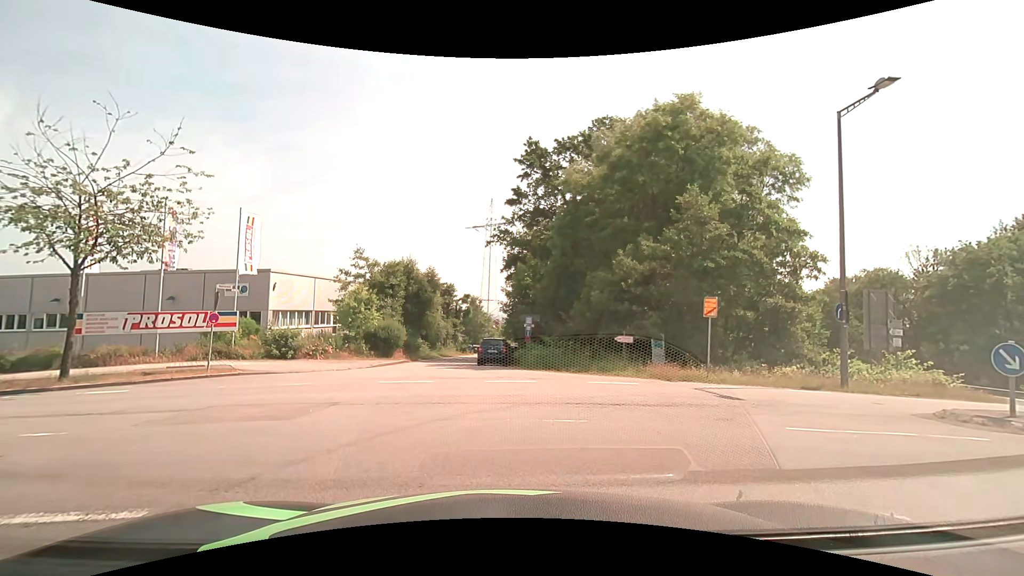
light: Day
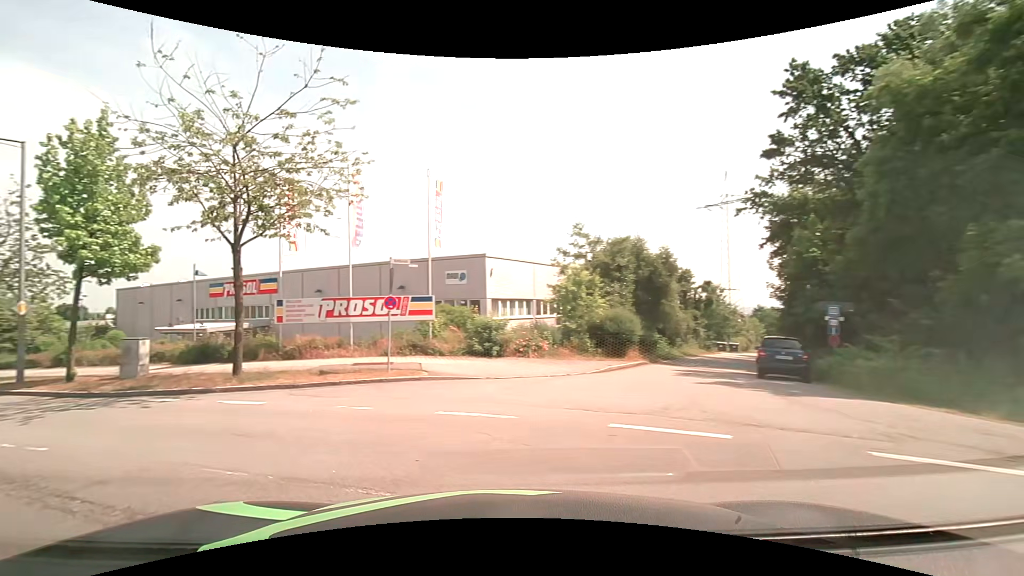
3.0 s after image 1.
(-0.9, +8.1) m; -24°
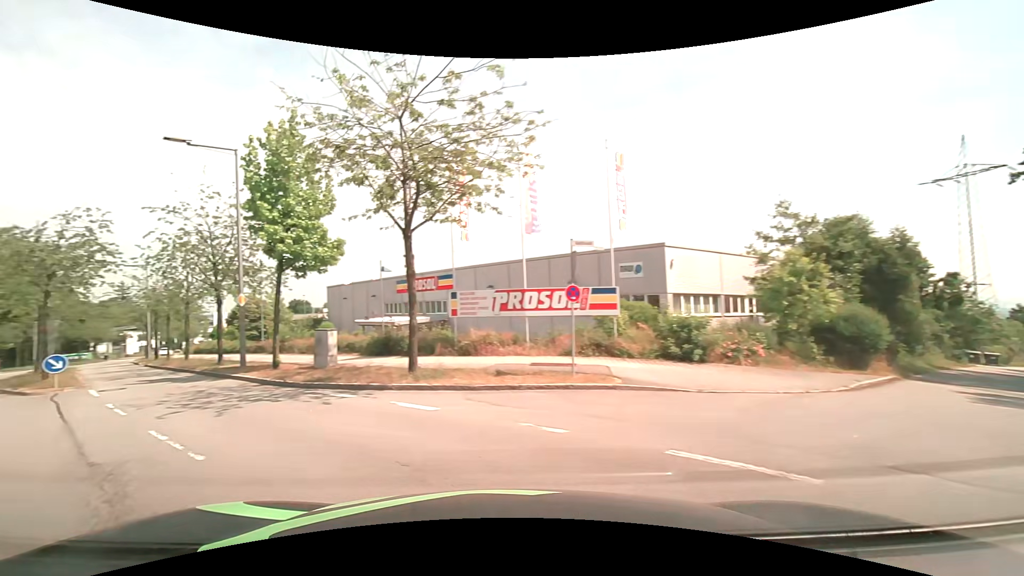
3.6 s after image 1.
(-0.4, +2.8) m; -19°
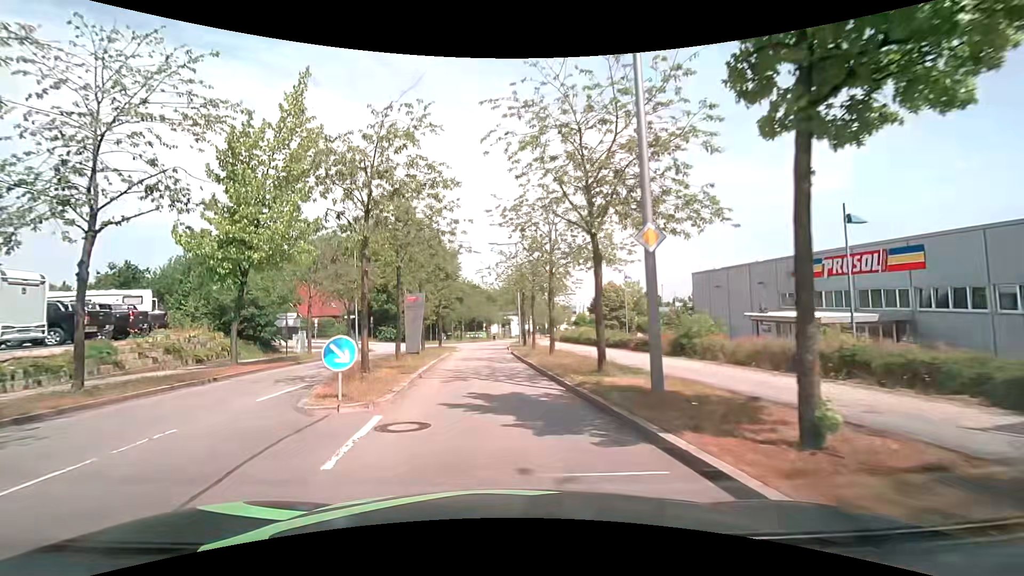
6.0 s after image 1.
(-6.3, +12.5) m; -38°
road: residential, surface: asphalt
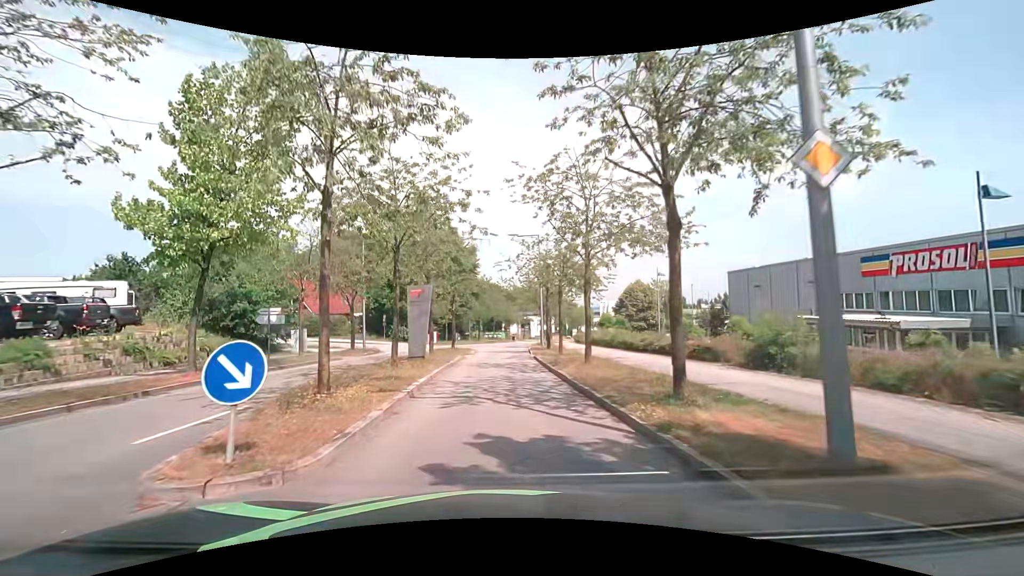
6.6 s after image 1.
(-0.1, +4.3) m; -3°
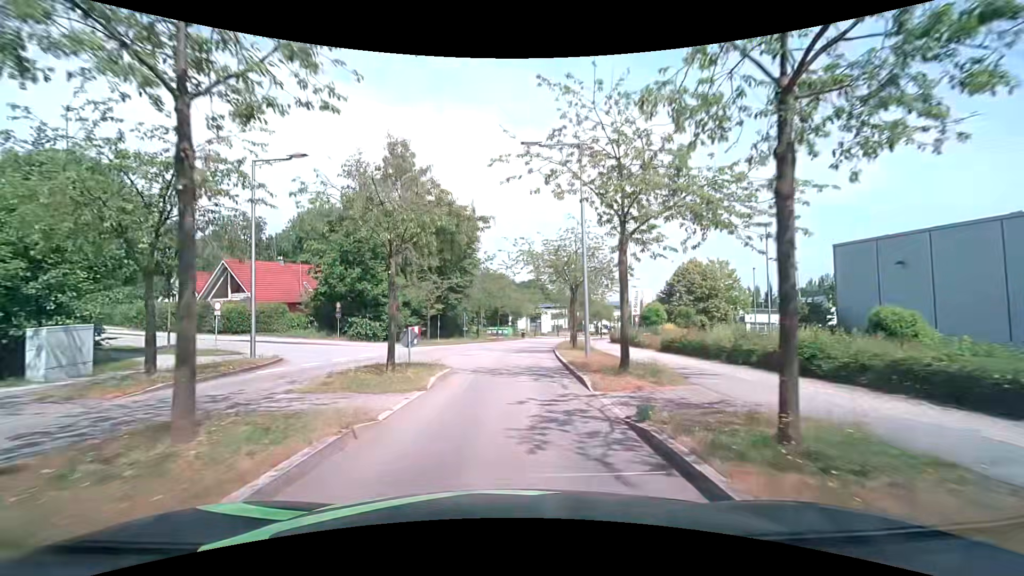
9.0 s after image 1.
(-0.1, +19.2) m; 0°
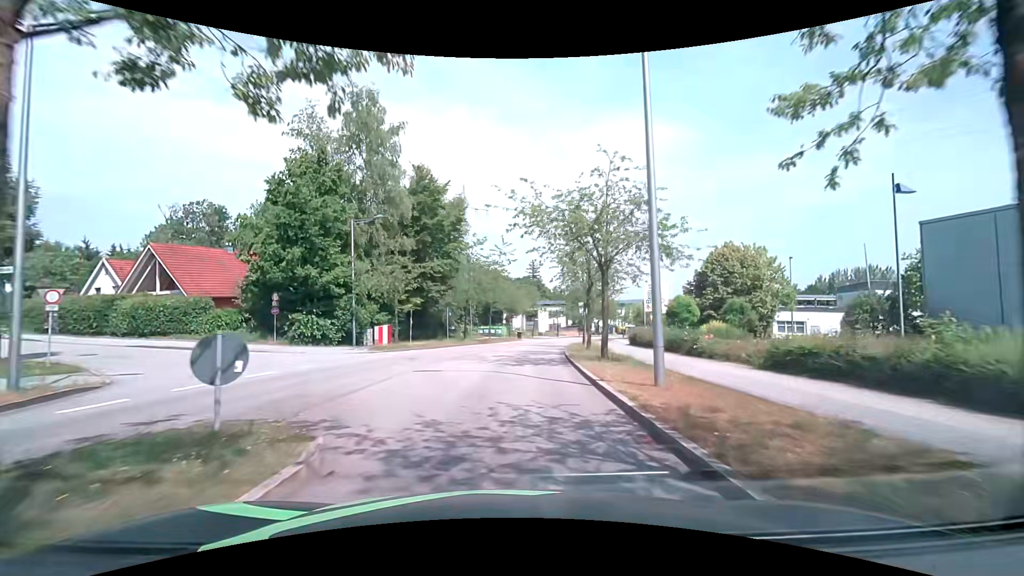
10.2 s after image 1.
(0.0, +10.4) m; 0°
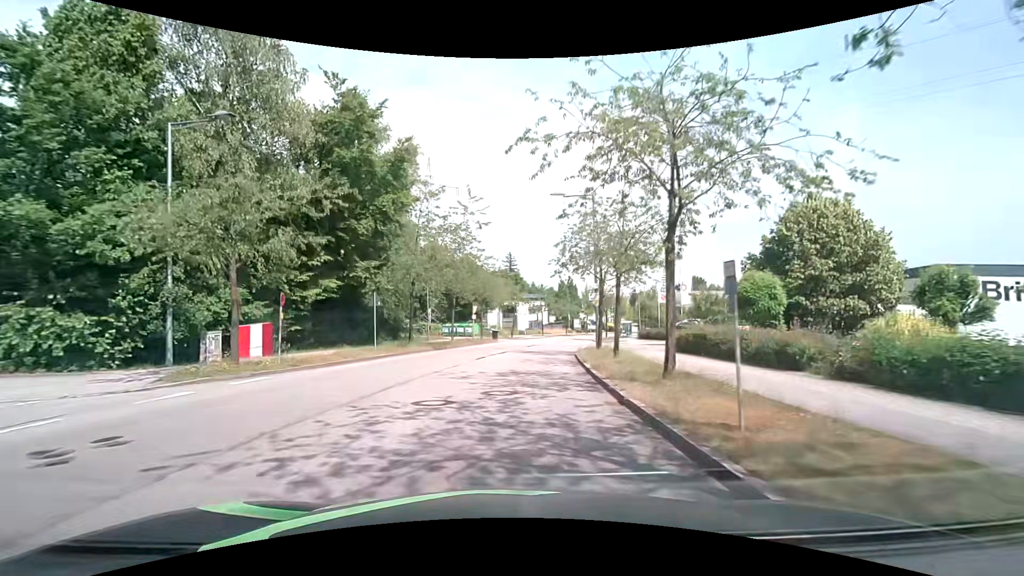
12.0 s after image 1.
(+0.3, +16.5) m; +2°
(0, +10) (+1, +20) (+2, +30) (+4, +40) (+6, +50) (+8, +59) (+11, +69) (+14, +78) (+18, +88) (+21, +97) m
